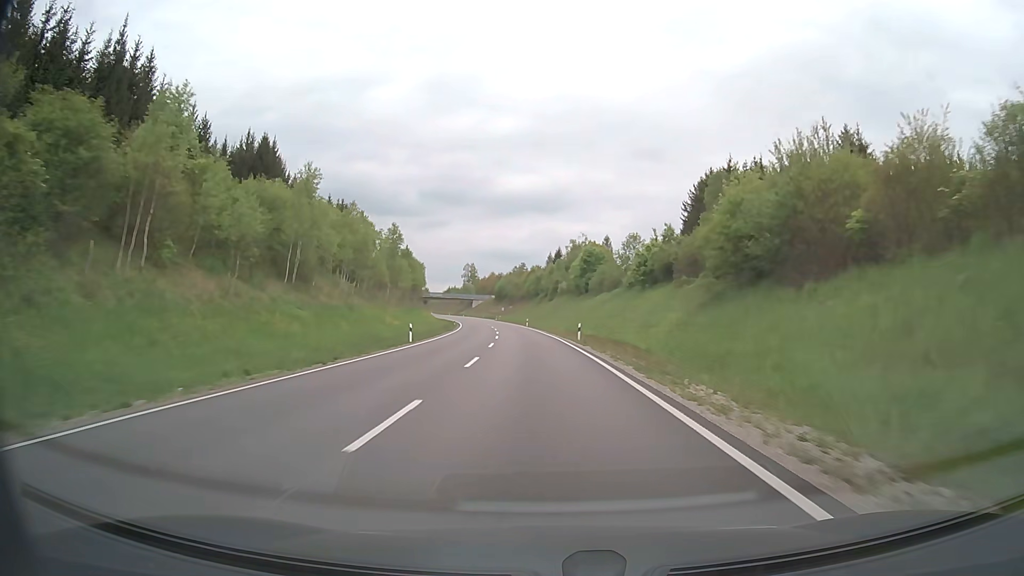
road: primary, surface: asphalt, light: Day
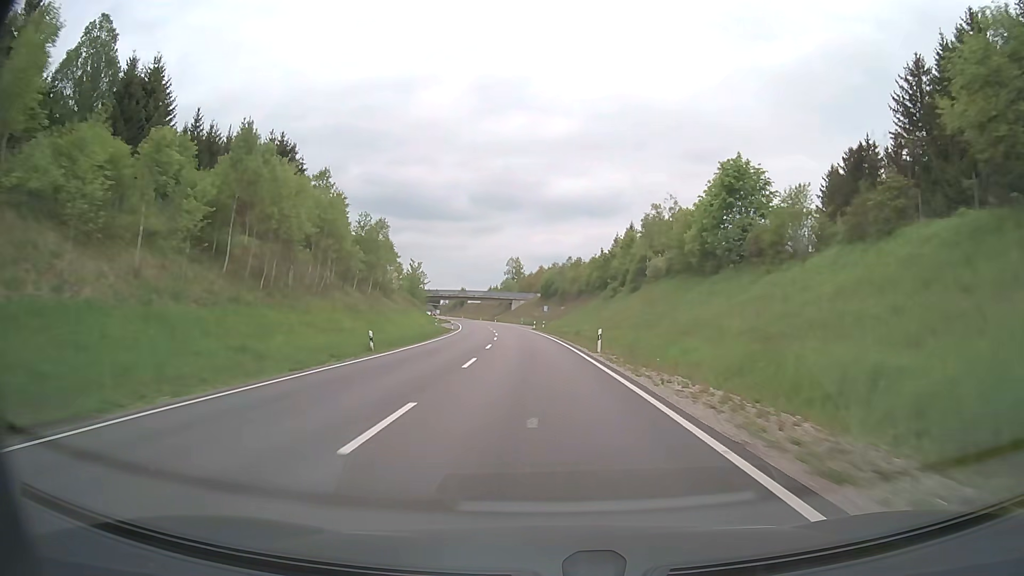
(-2.3, +60.5) m; -5°
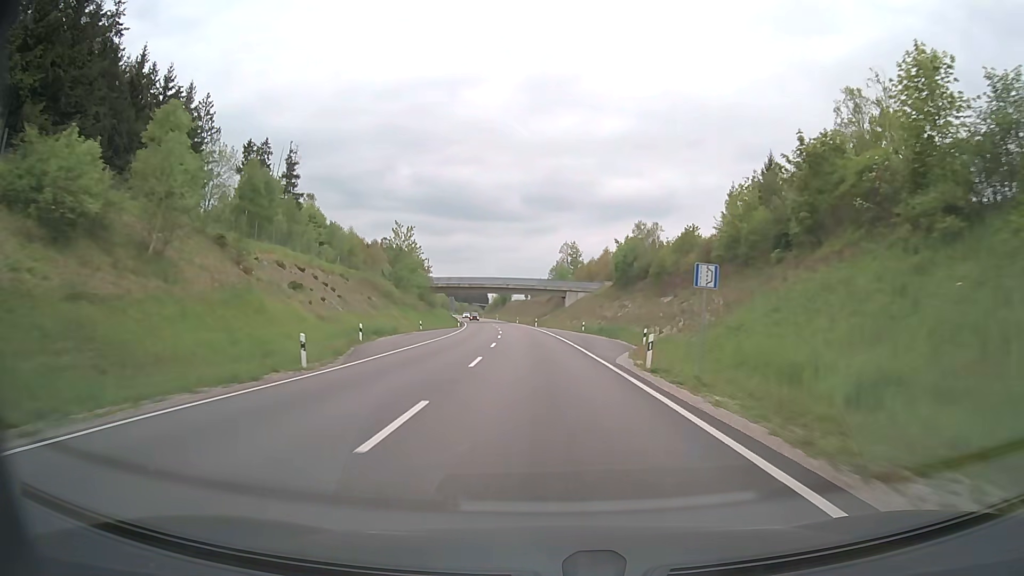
(-2.4, +60.5) m; -5°
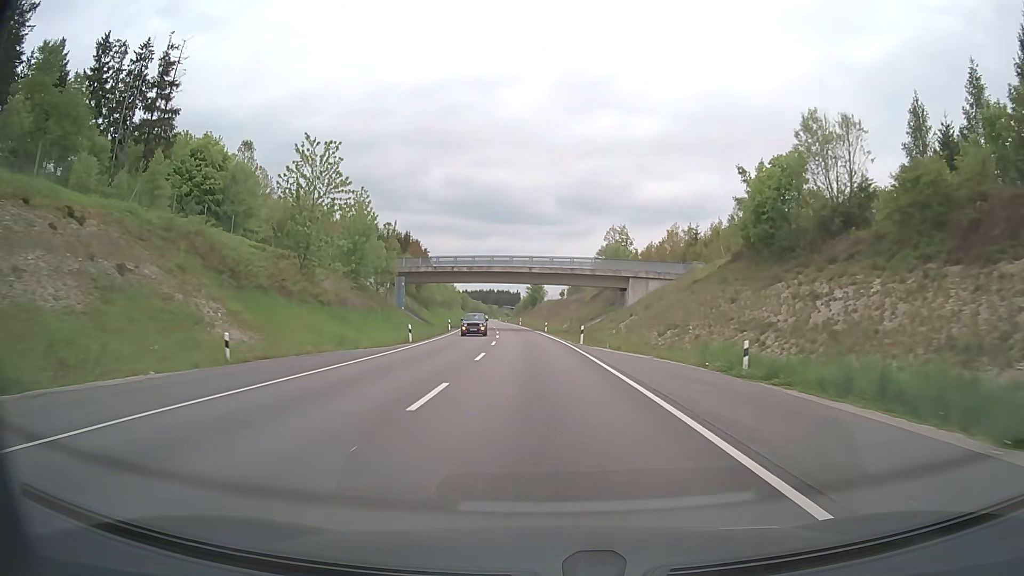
(-1.2, +45.4) m; -3°
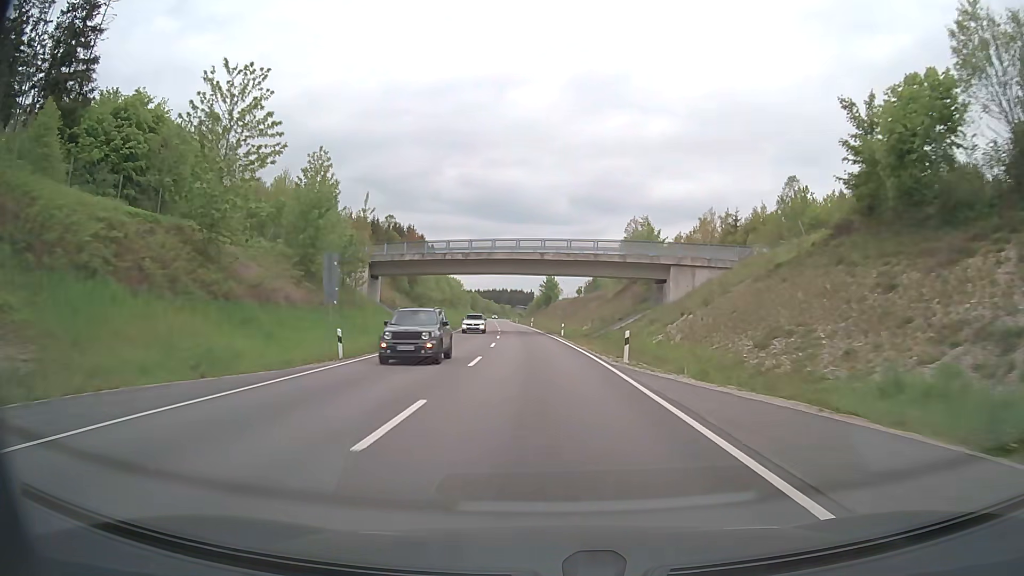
(-0.1, +15.1) m; -1°
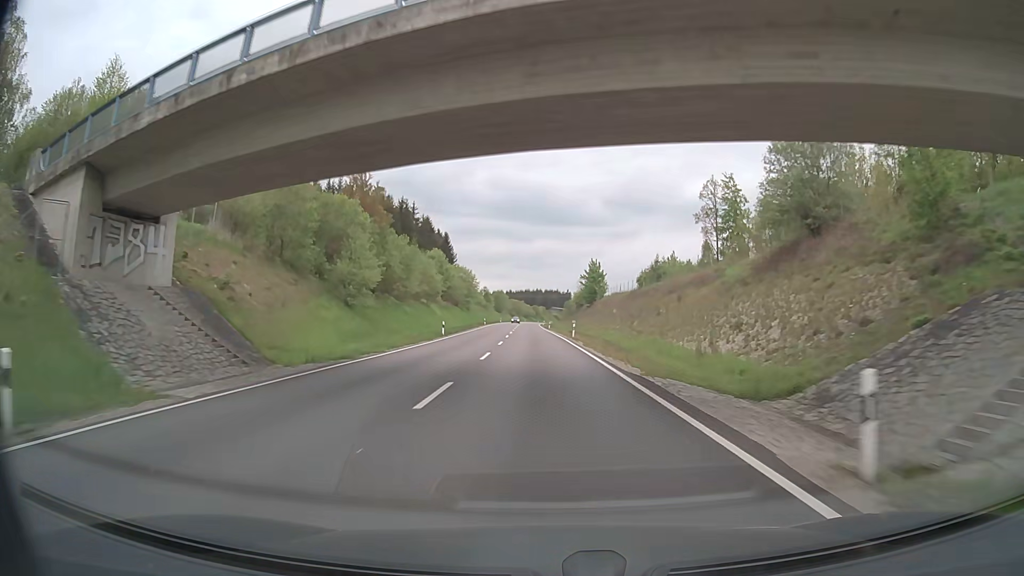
(-1.4, +45.3) m; -3°
